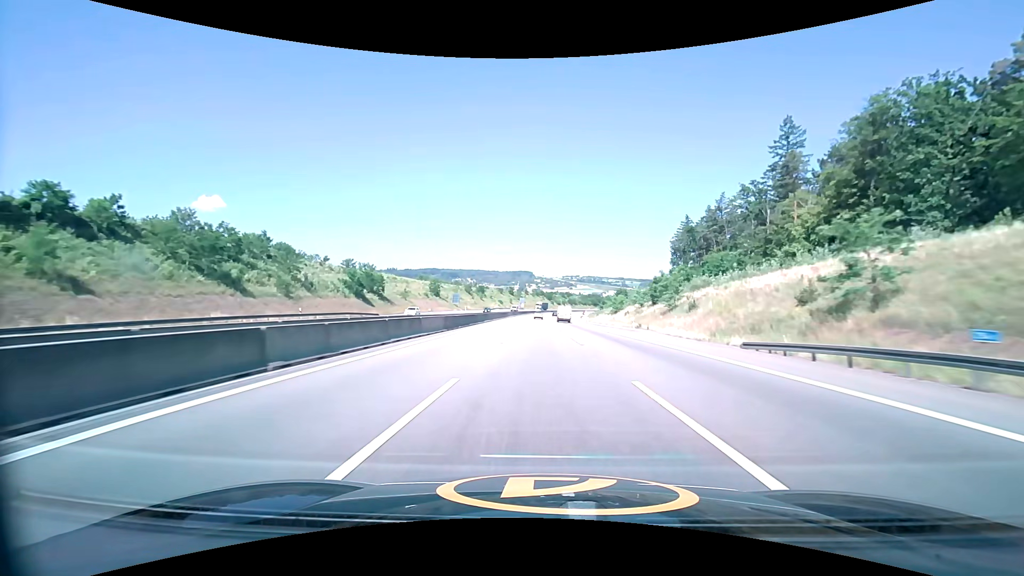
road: motorway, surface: asphalt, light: Day
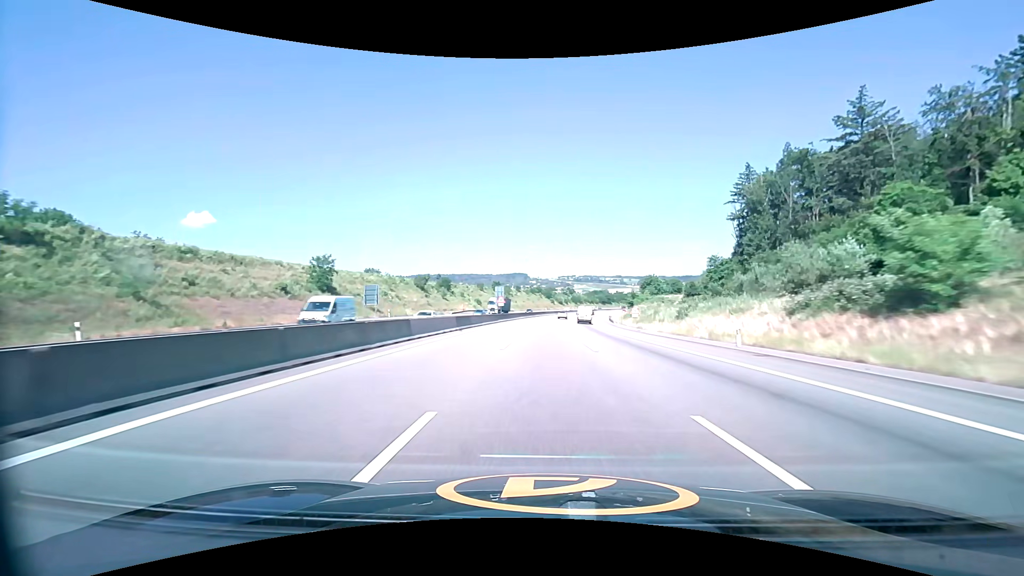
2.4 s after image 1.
(-0.3, +75.0) m; 0°
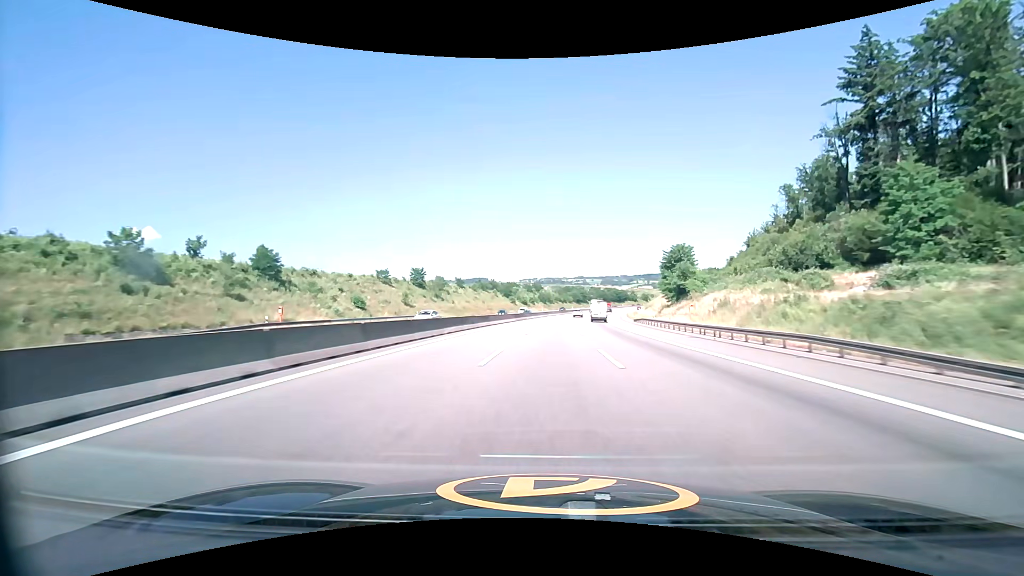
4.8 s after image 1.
(+2.2, +78.2) m; +4°
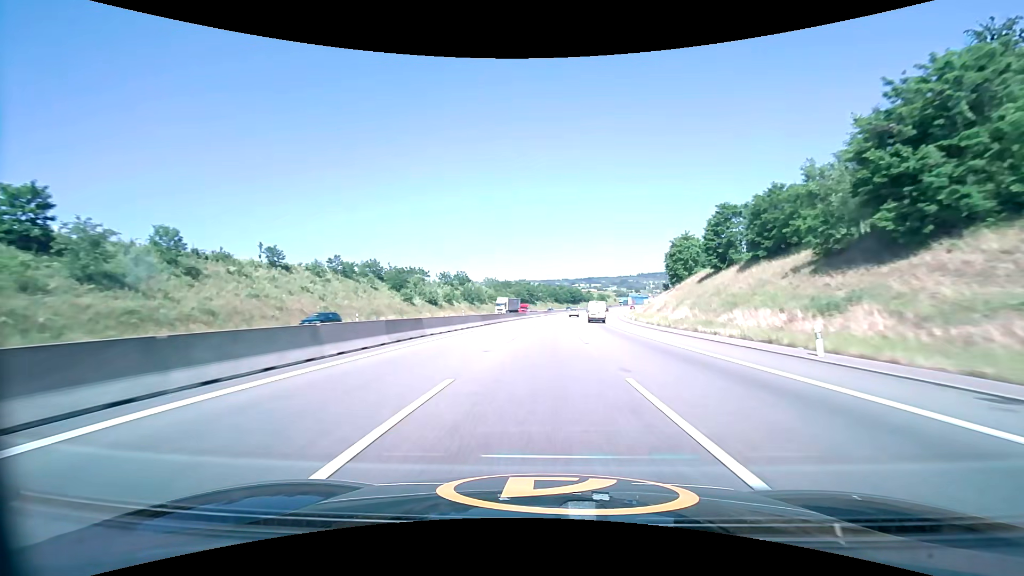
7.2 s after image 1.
(+4.8, +80.0) m; +7°
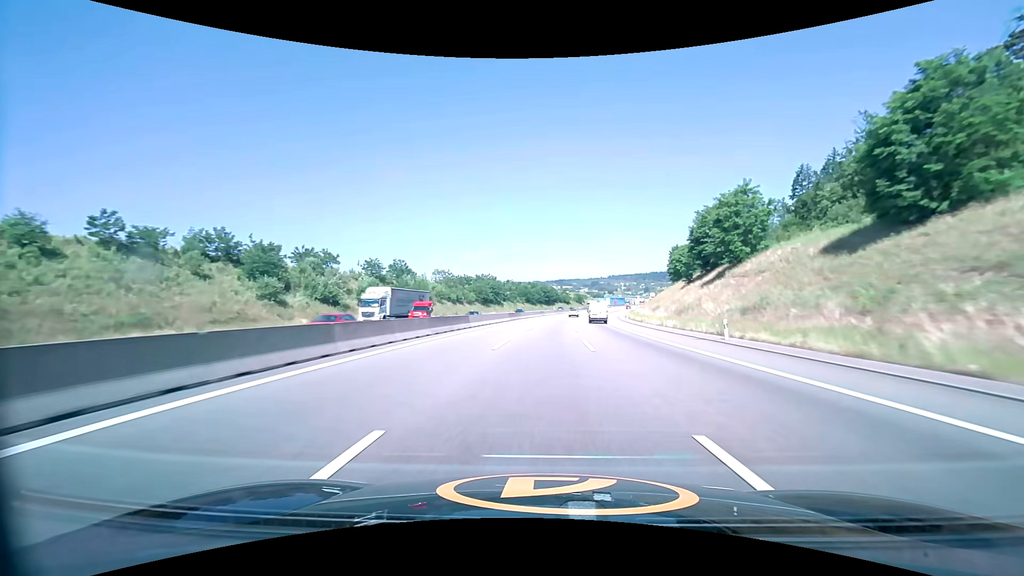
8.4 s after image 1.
(+1.1, +40.5) m; +3°
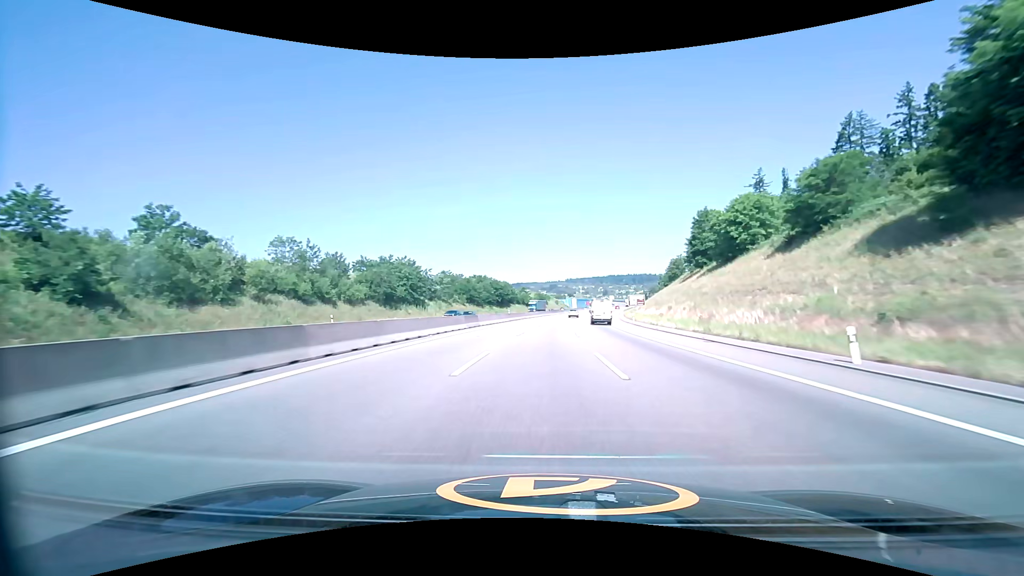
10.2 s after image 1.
(+2.5, +61.0) m; +5°
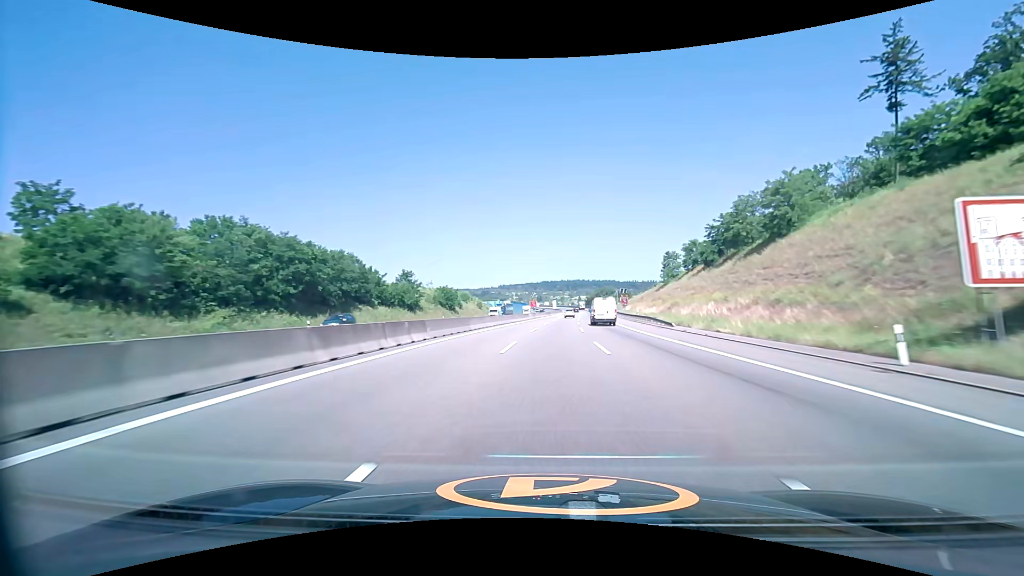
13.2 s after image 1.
(+6.8, +101.4) m; +8°
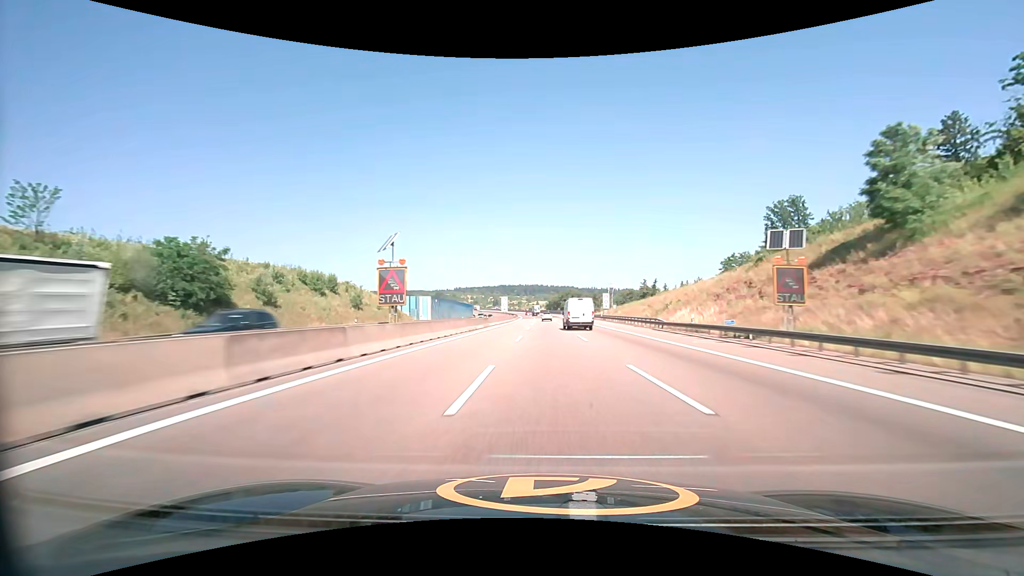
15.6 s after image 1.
(+3.8, +81.0) m; +5°
(0, +10) (0, +20) (0, +30) (0, +40) (0, +50) (0, +60) (0, +70) (0, +80) (0, +90) (0, +100) m
